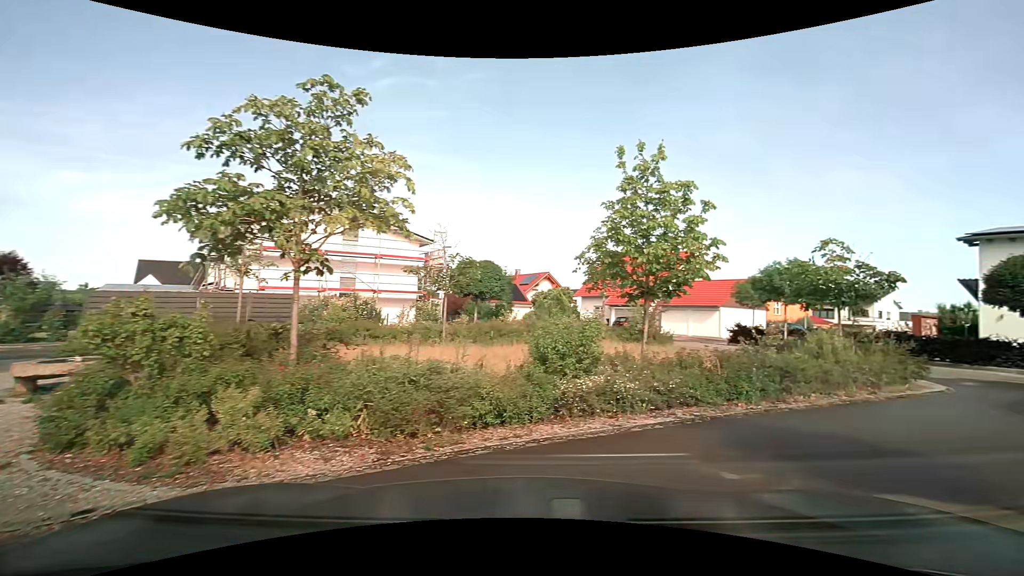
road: residential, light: Day
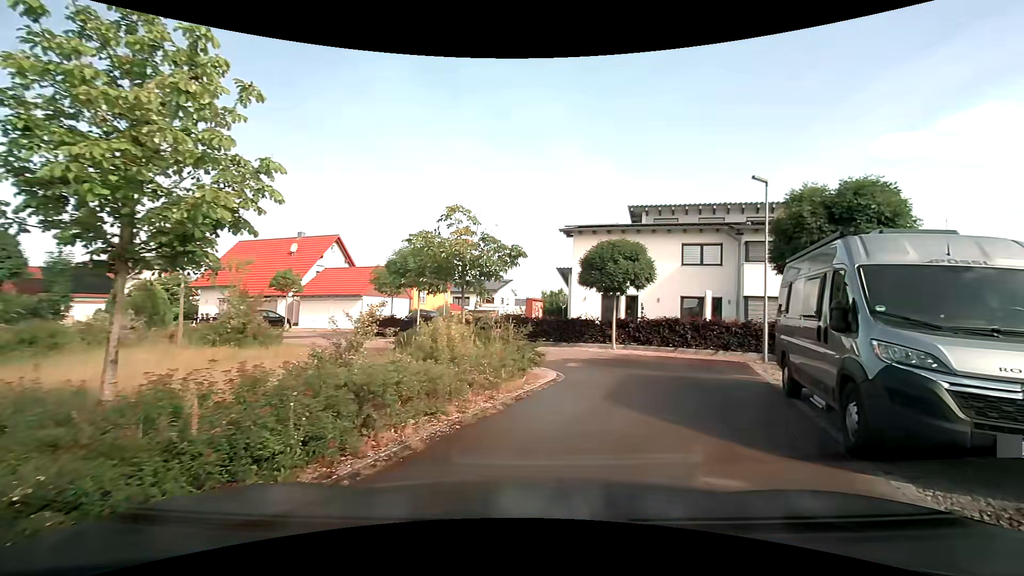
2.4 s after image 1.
(+1.6, +4.8) m; +36°
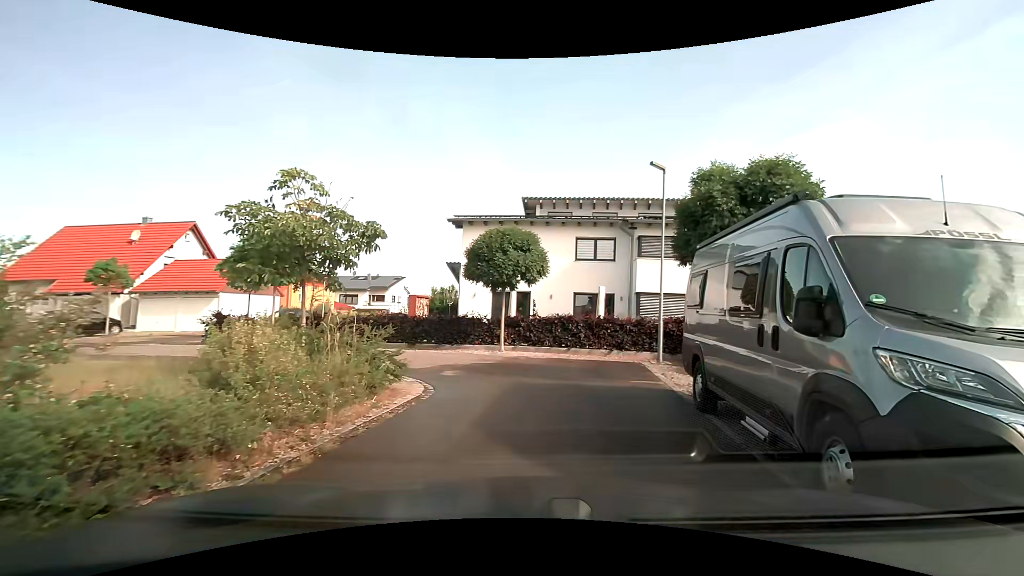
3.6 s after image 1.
(+0.2, +2.4) m; +14°
